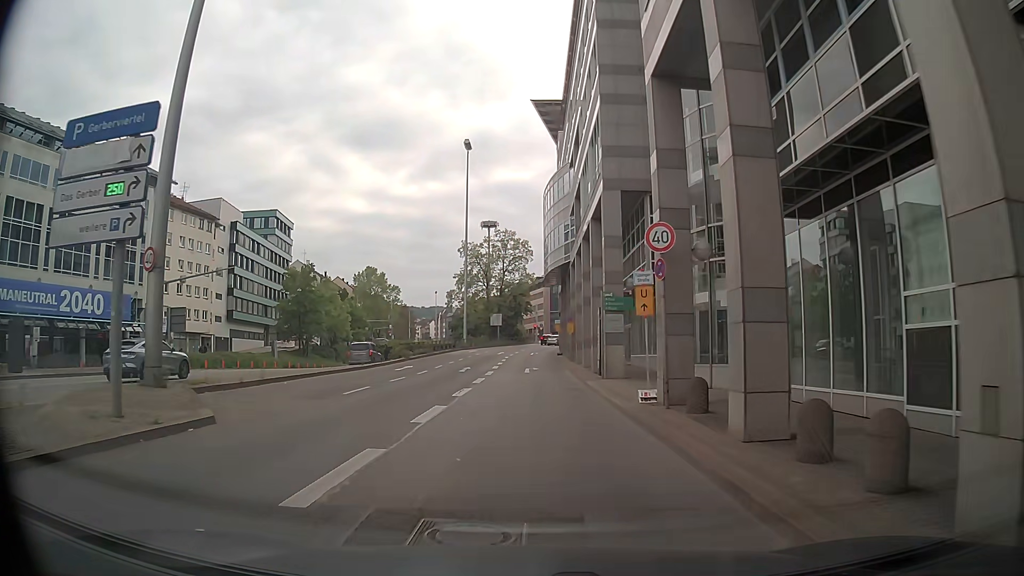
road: primary_link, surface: asphalt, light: Day
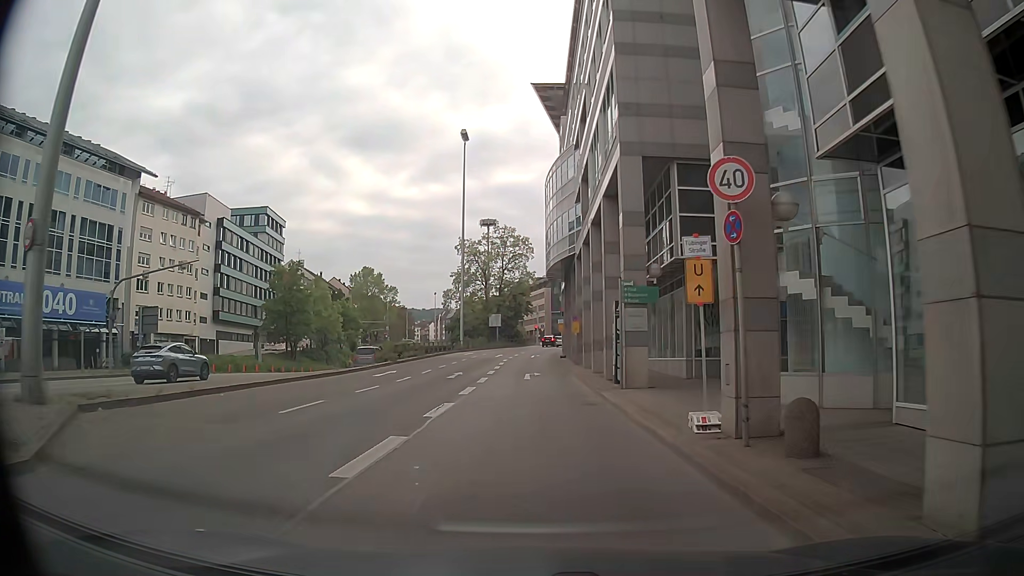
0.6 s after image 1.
(+0.1, +4.9) m; +1°
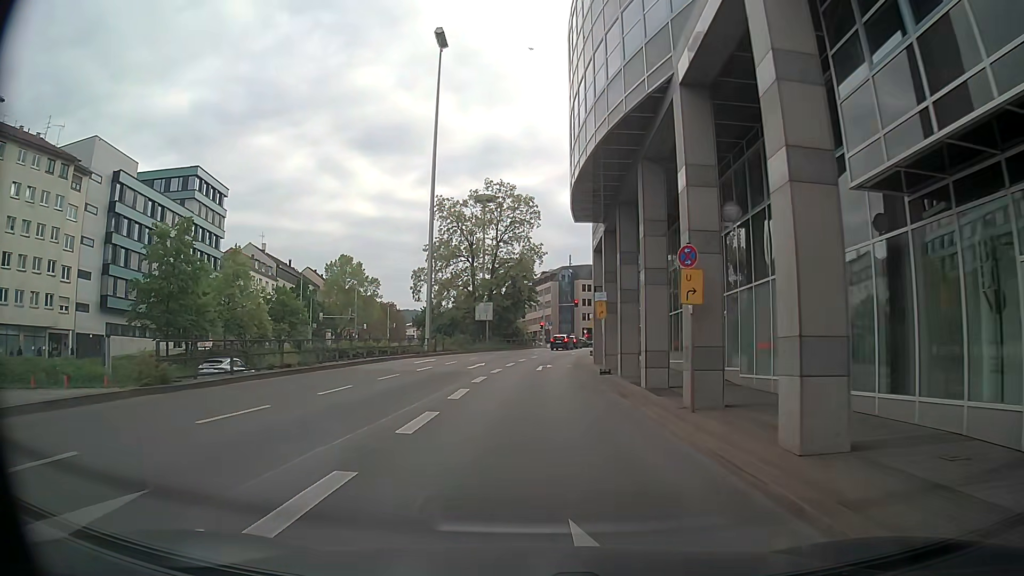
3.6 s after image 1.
(+0.2, +28.1) m; 0°
